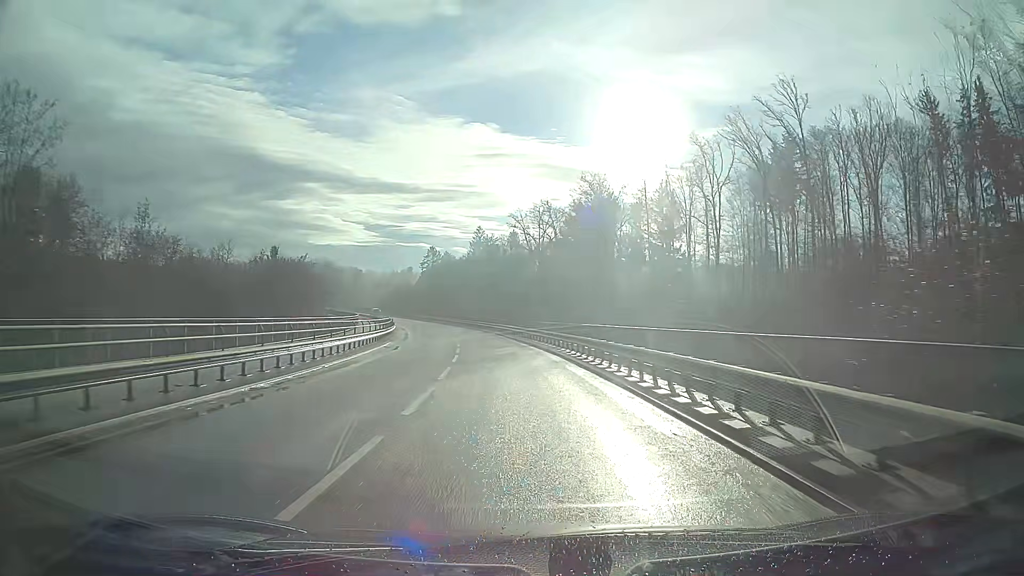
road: secondary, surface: asphalt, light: Day
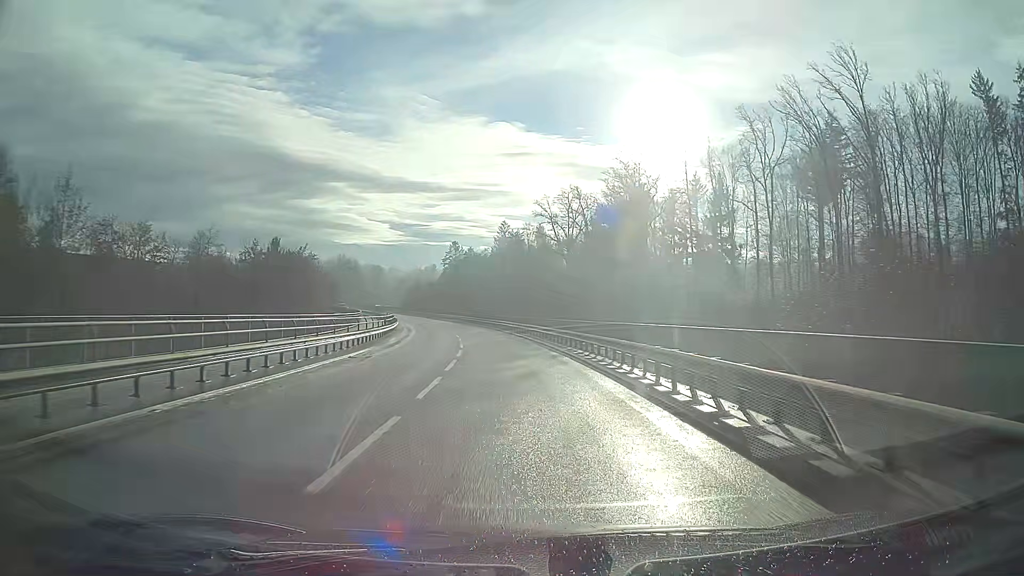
(-0.2, +10.8) m; -2°
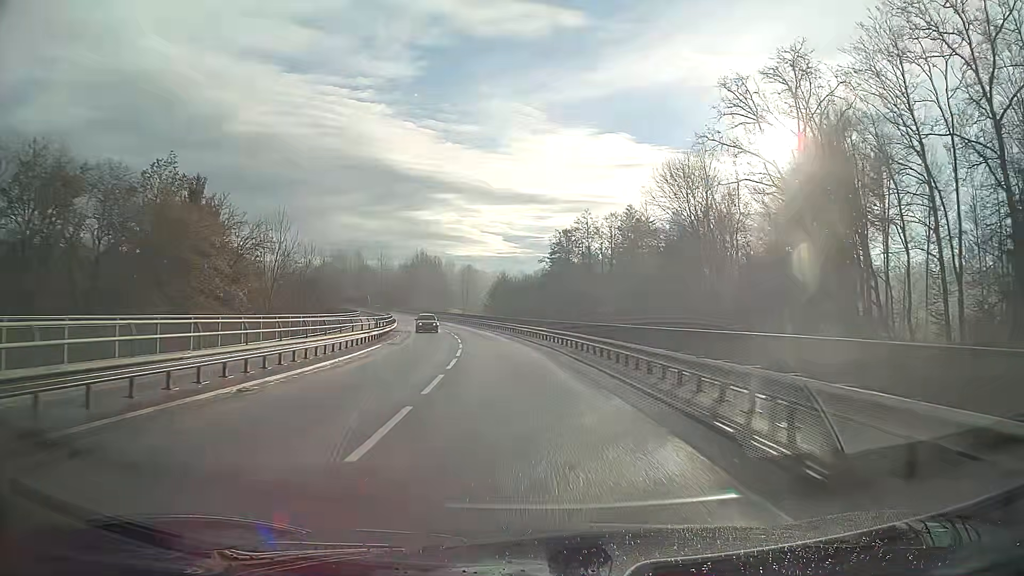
(-4.7, +53.2) m; -10°
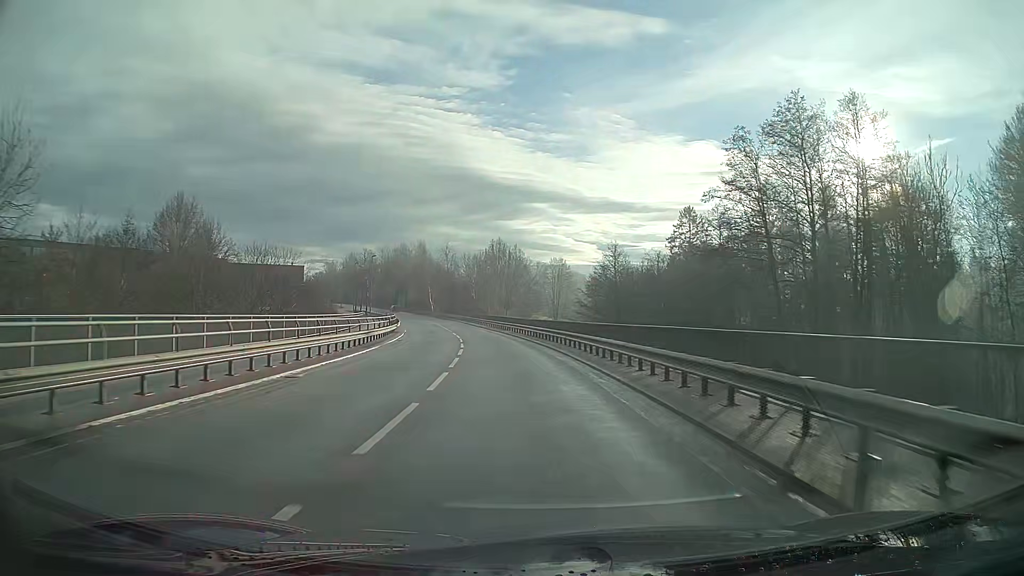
(-2.9, +41.8) m; -8°
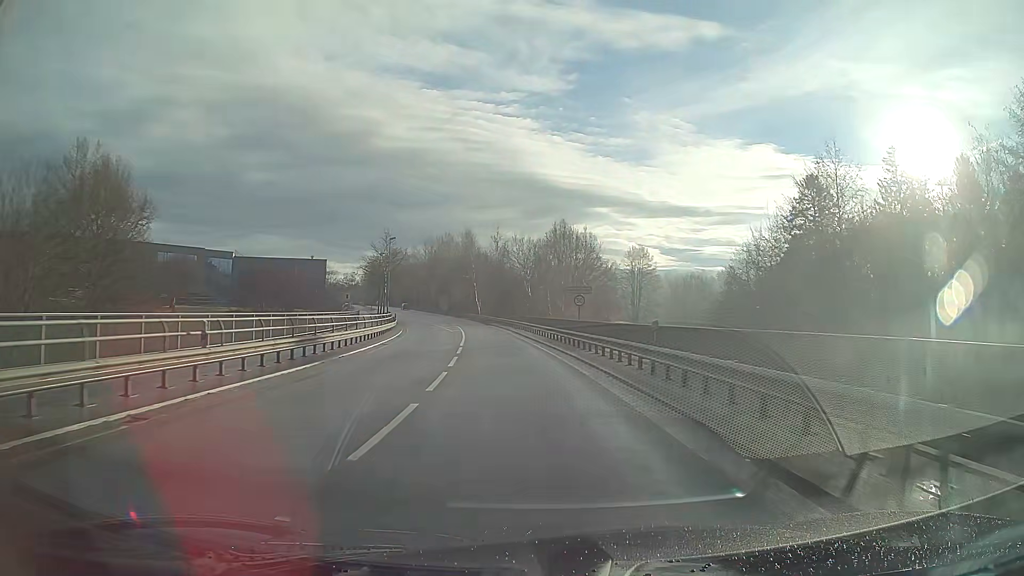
(-1.5, +30.5) m; -5°
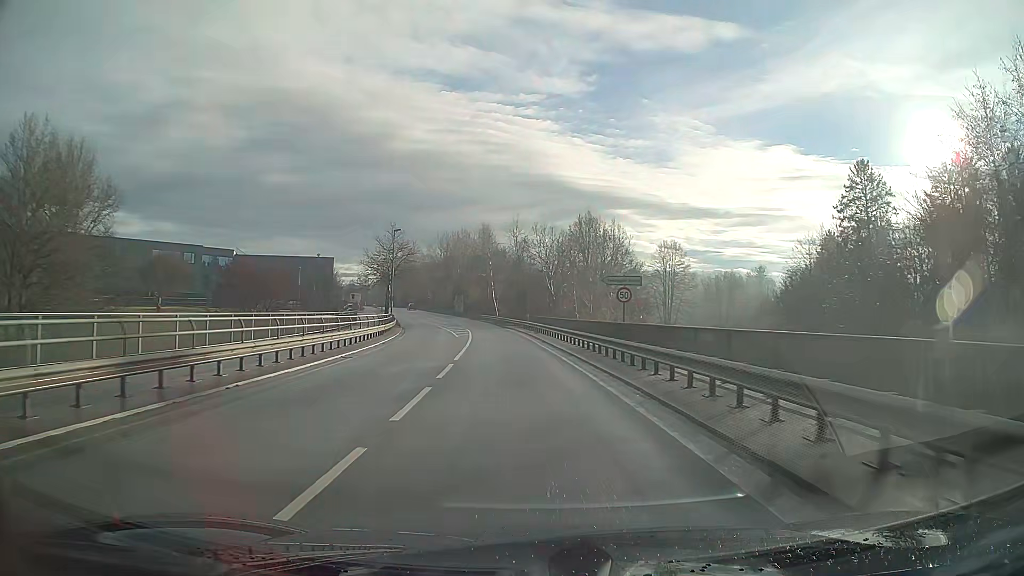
(-0.2, +9.6) m; -2°
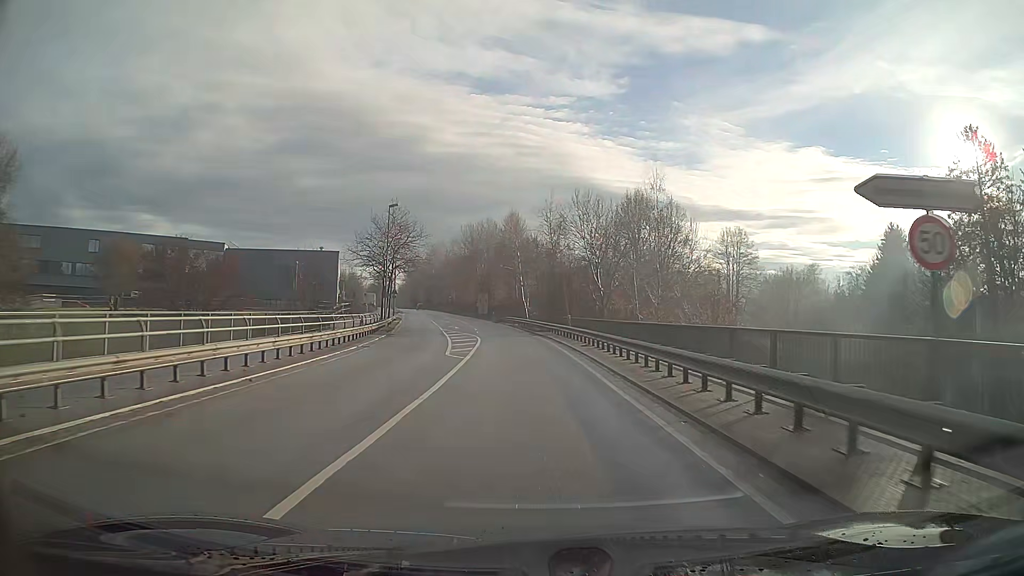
(-0.4, +17.9) m; -3°
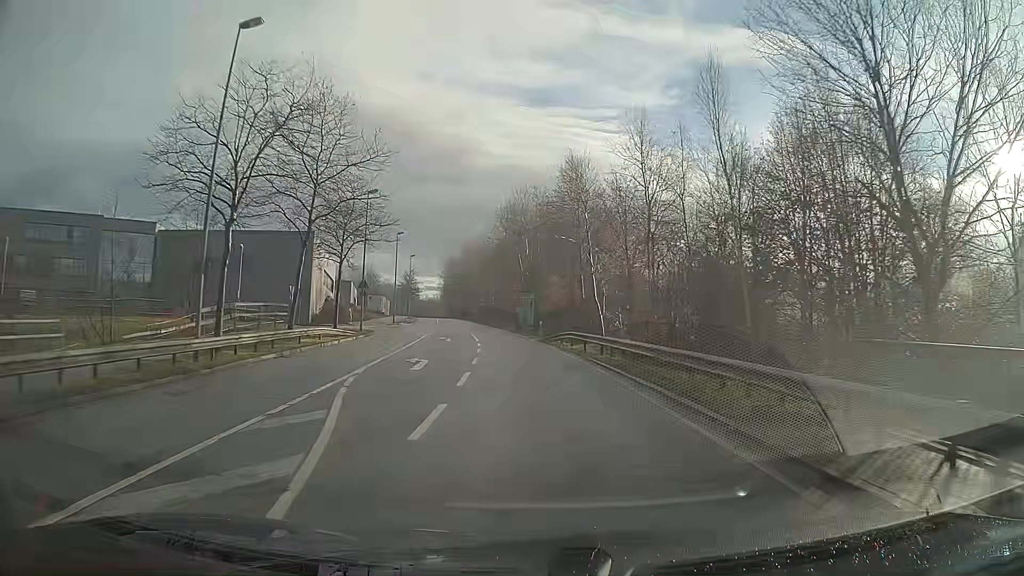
(-1.6, +38.3) m; -4°
